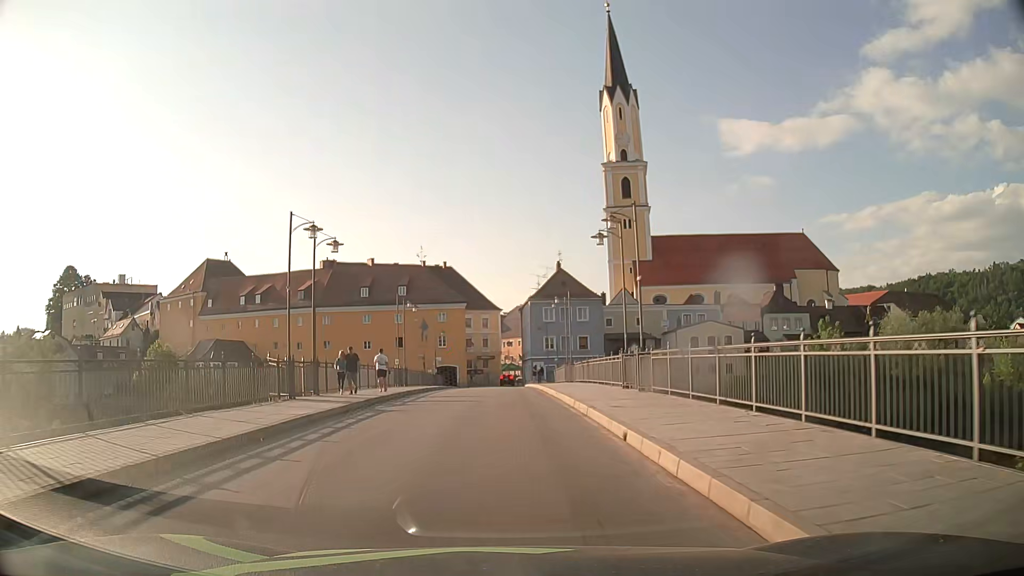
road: residential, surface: asphalt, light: Day
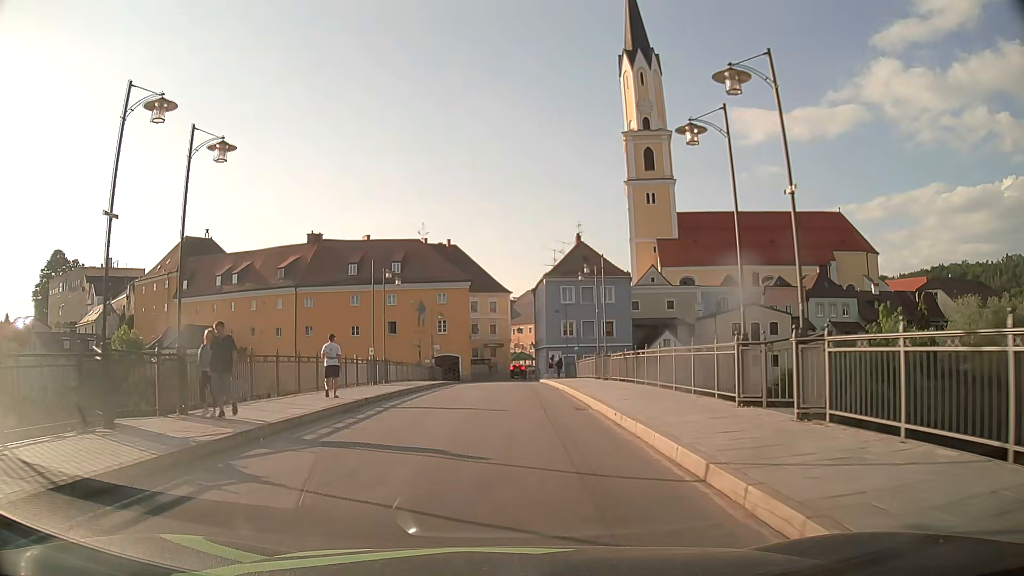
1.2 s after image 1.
(-0.3, +11.1) m; -2°
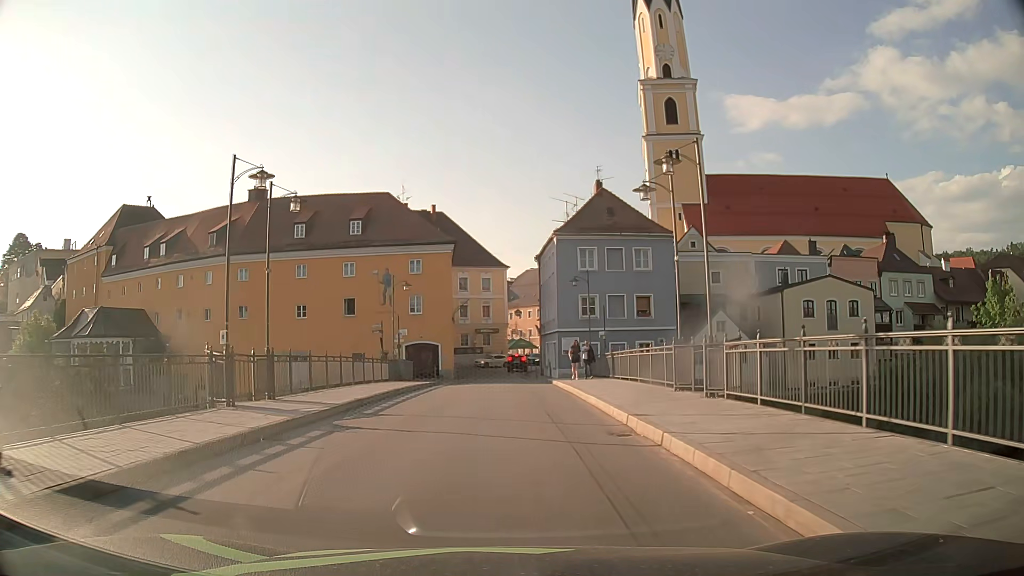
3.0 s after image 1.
(+0.1, +17.0) m; 0°
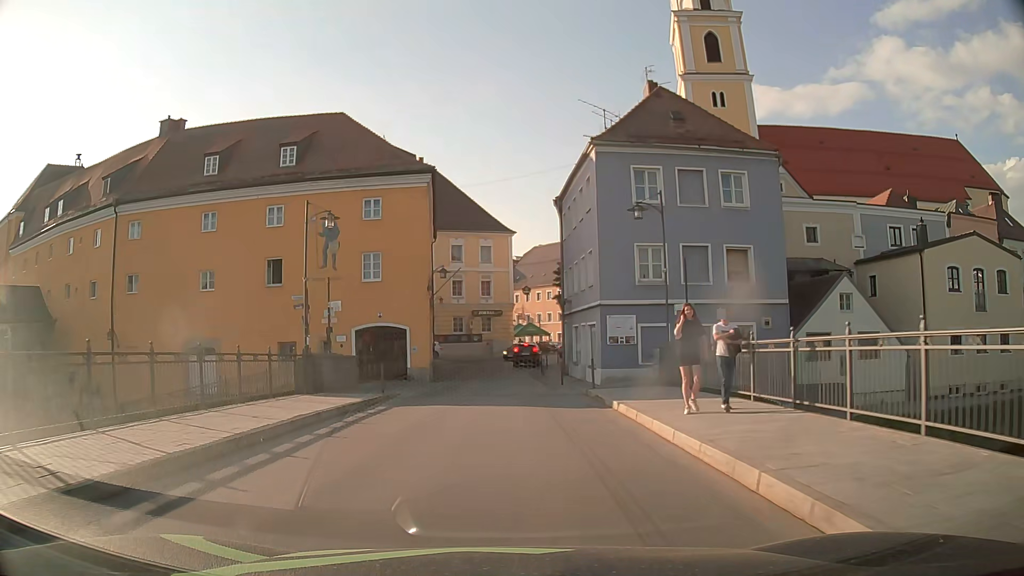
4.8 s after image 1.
(0.0, +17.5) m; 0°
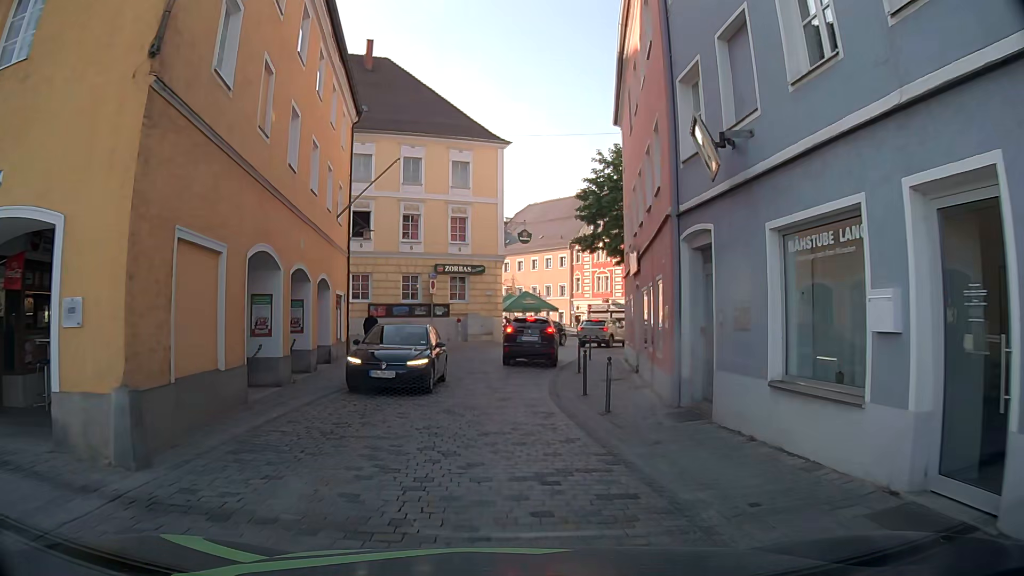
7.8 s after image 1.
(-0.1, +24.5) m; +2°
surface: sett
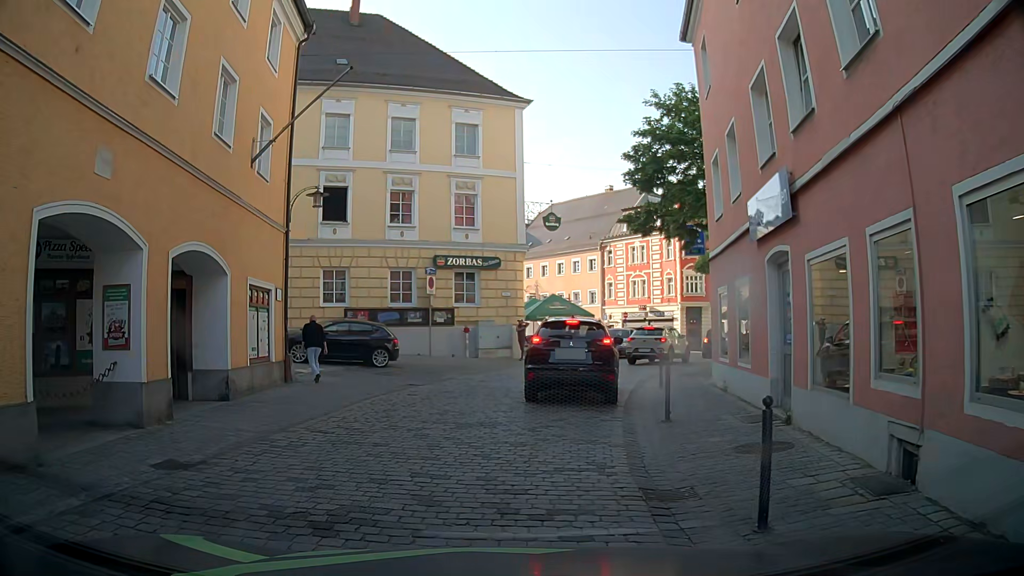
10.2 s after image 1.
(-0.3, +9.0) m; -2°
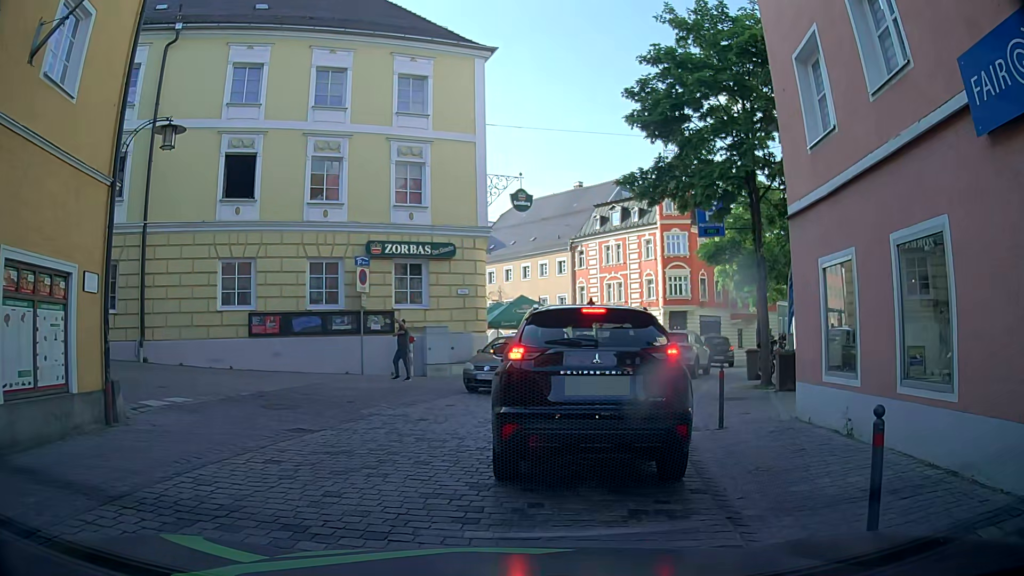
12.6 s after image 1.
(+0.1, +6.9) m; +3°
